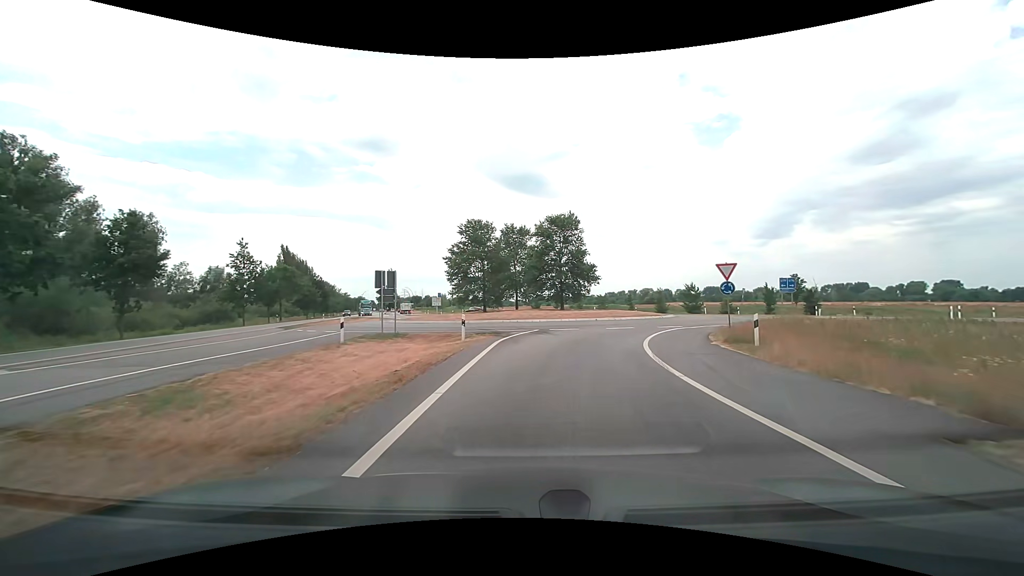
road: motorway_link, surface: asphalt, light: Day
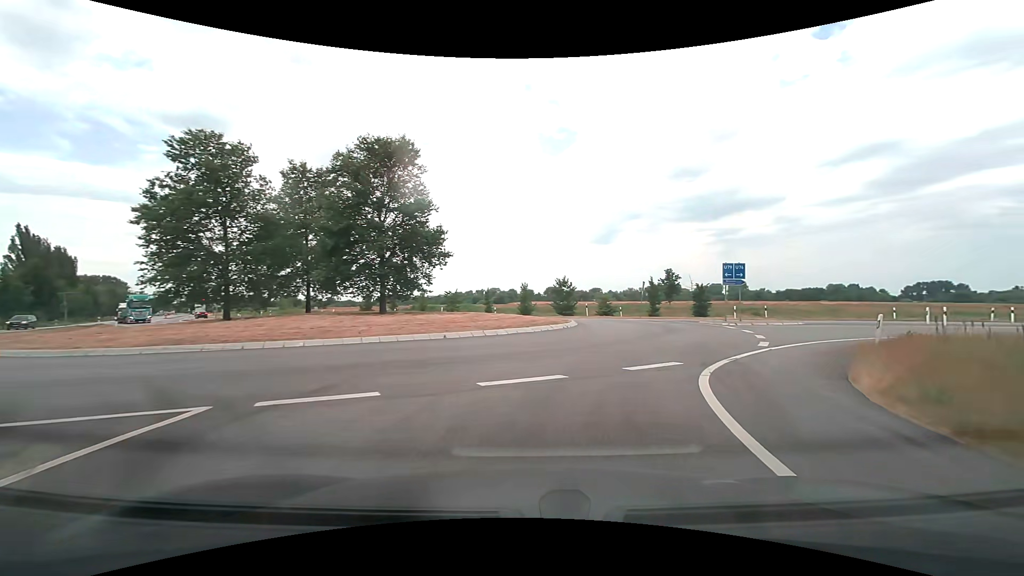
(+2.1, +19.7) m; +16°
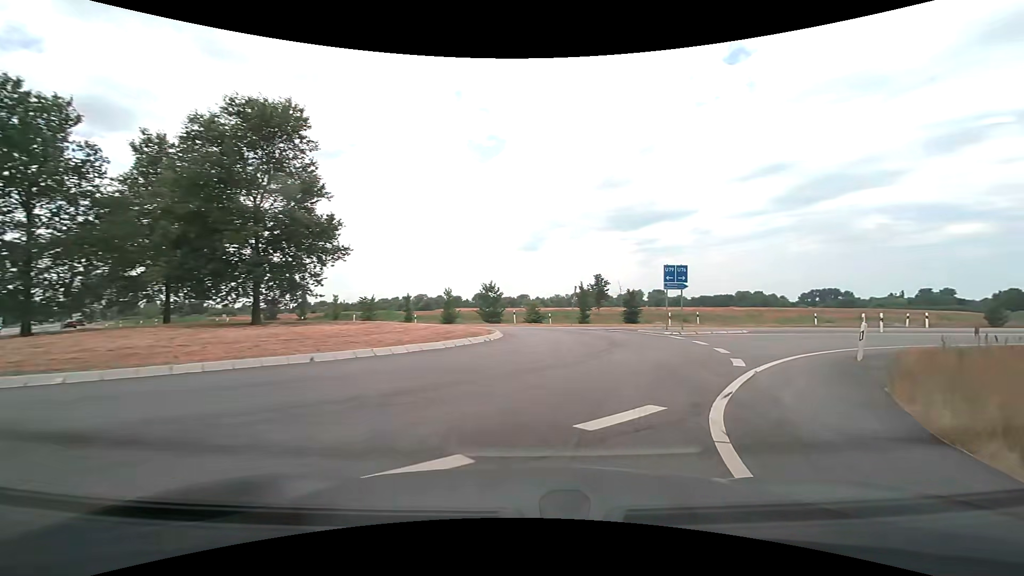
(+0.3, +4.3) m; +8°
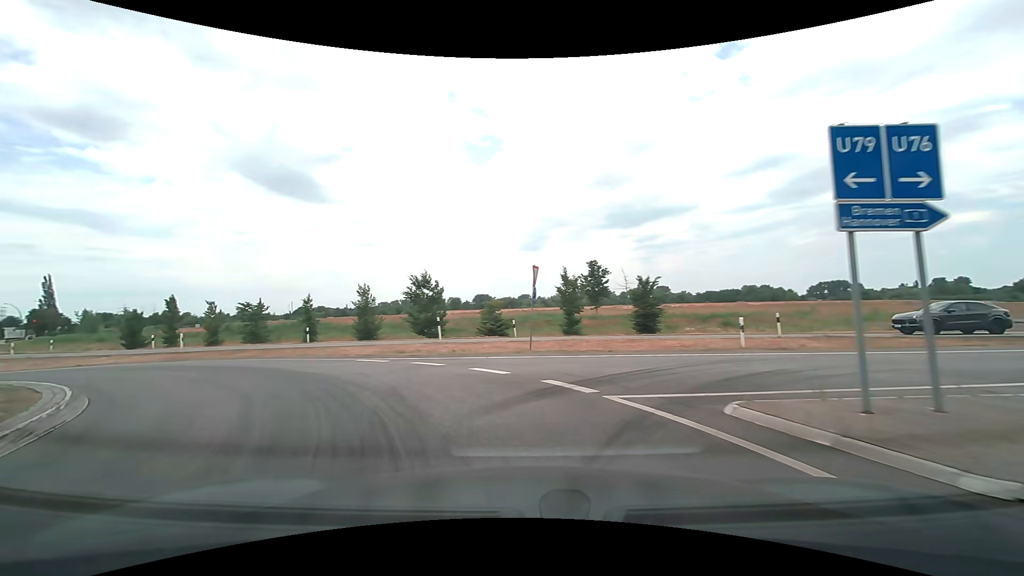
(+4.1, +20.1) m; +3°
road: secondary
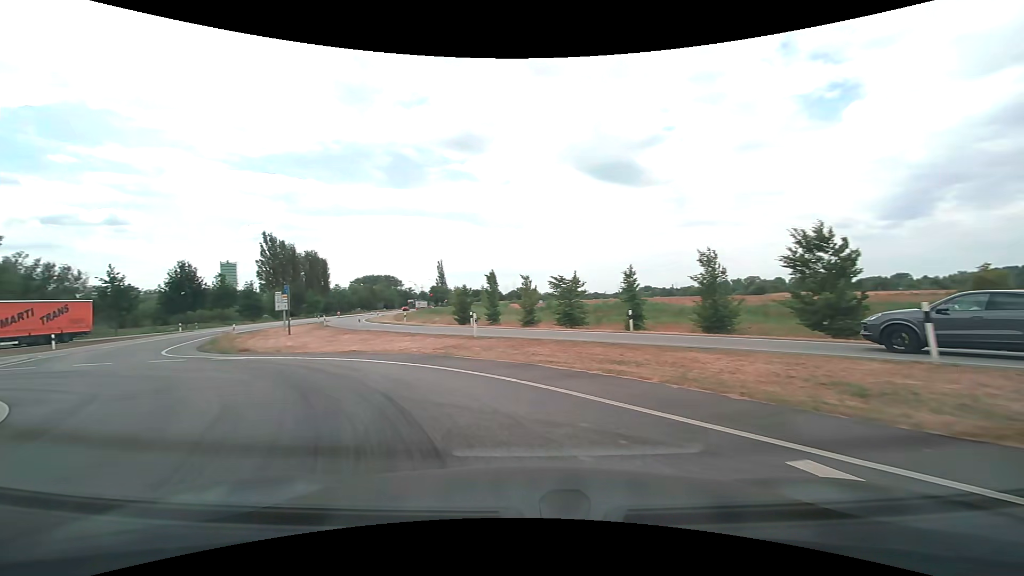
(-3.7, +11.9) m; -35°
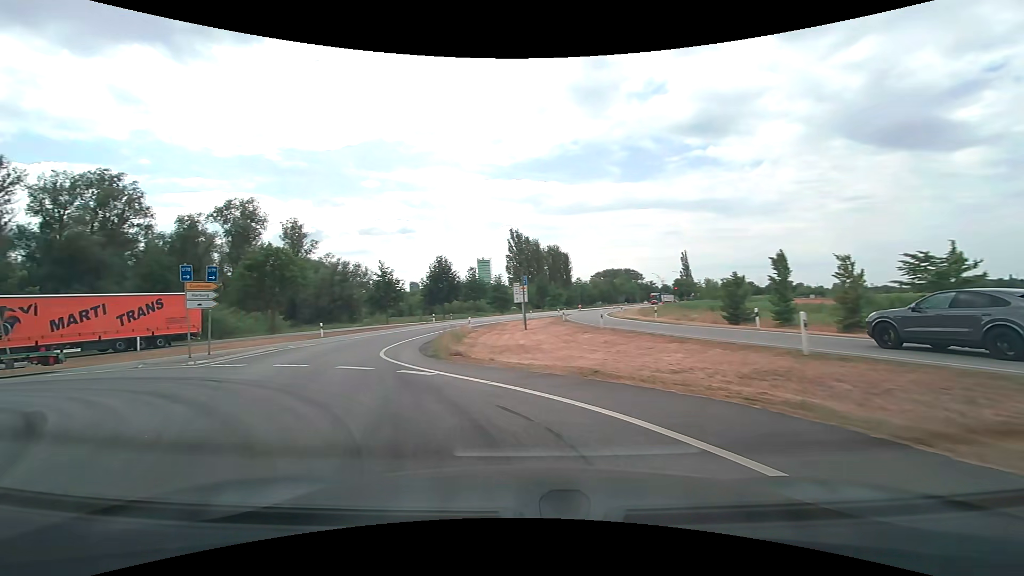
(-1.9, +8.1) m; -27°
